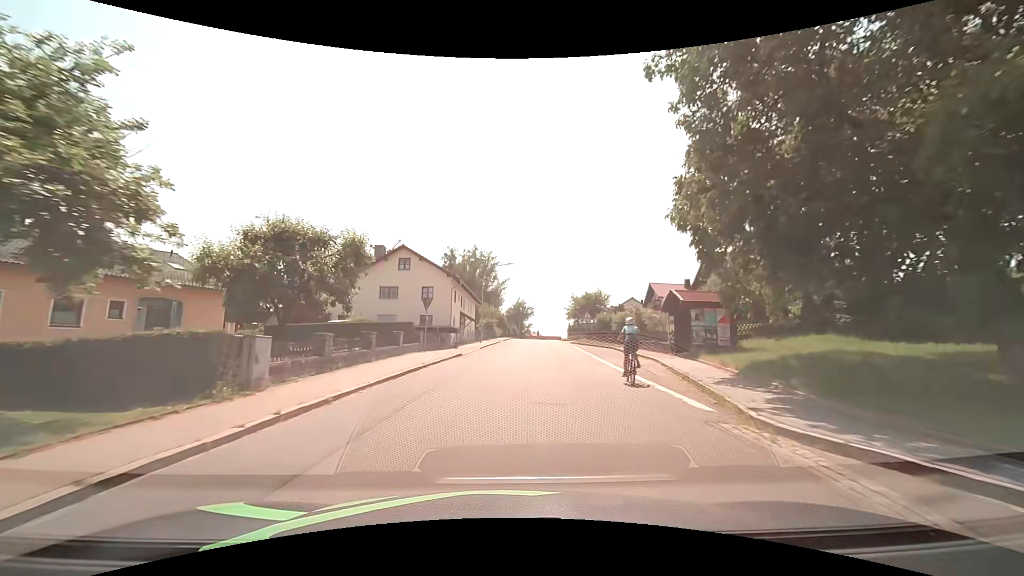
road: tertiary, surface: asphalt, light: Day
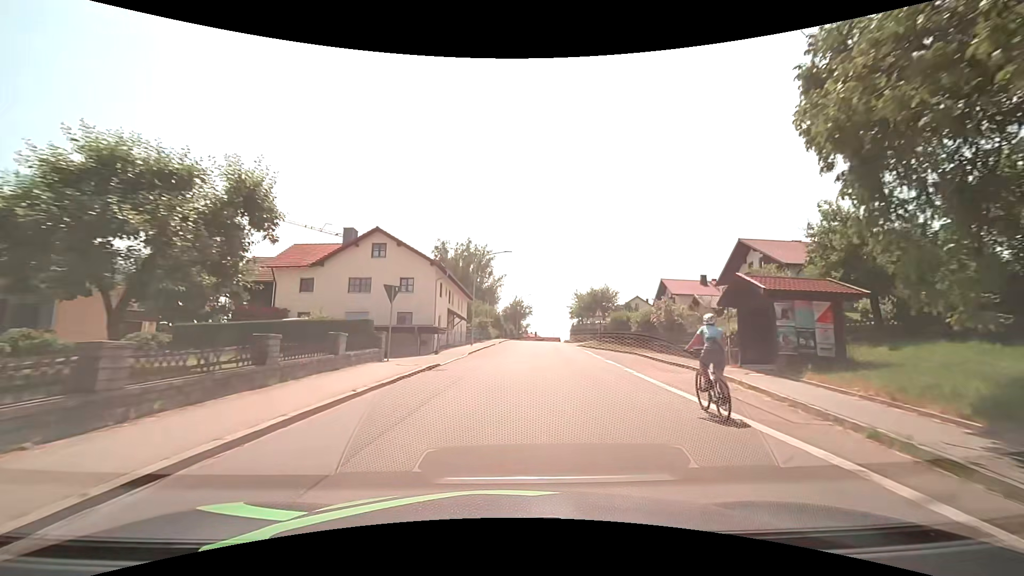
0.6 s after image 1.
(0.0, +7.6) m; 0°
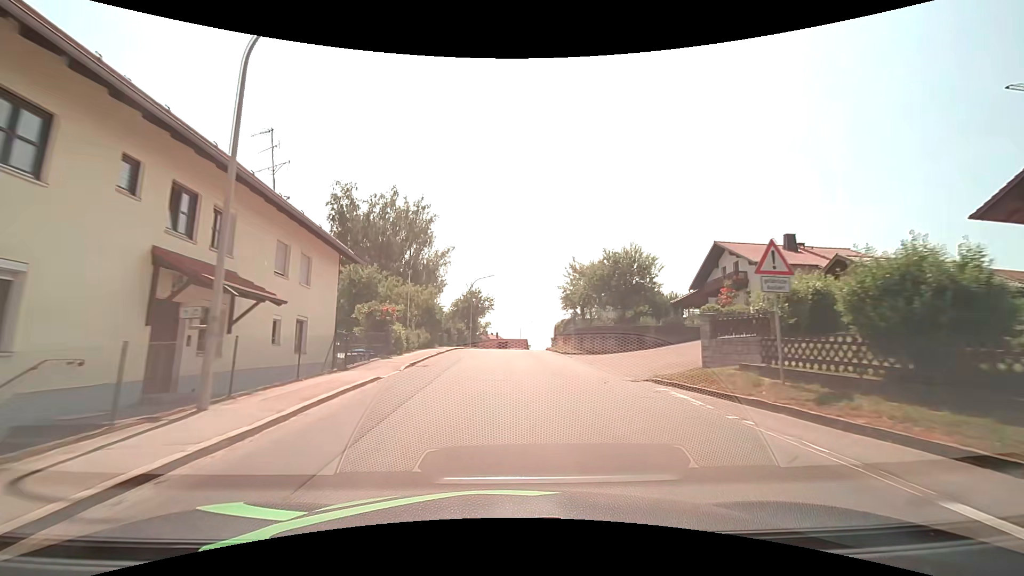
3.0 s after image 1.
(+1.2, +30.5) m; +5°
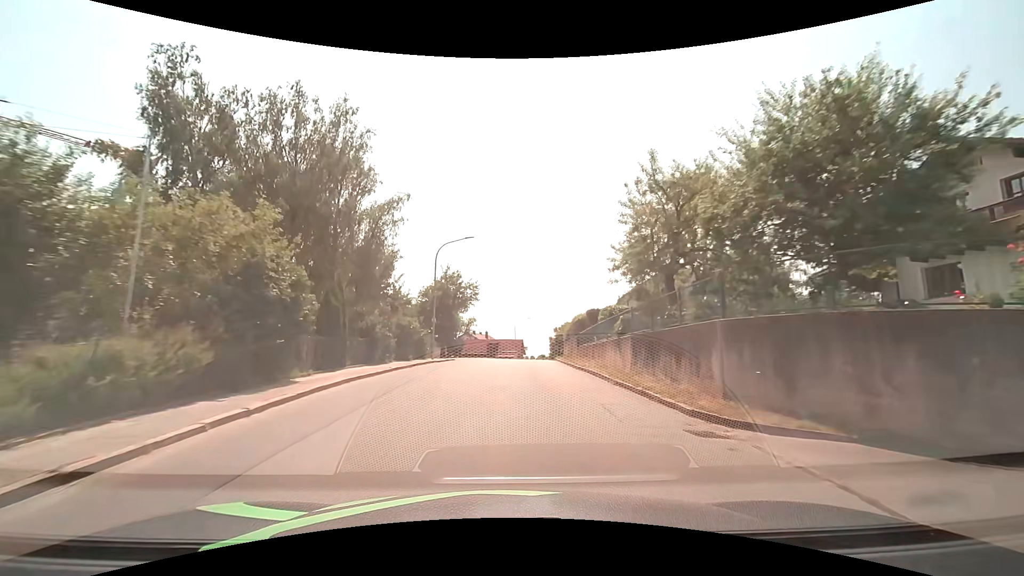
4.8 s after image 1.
(+0.2, +22.9) m; +1°
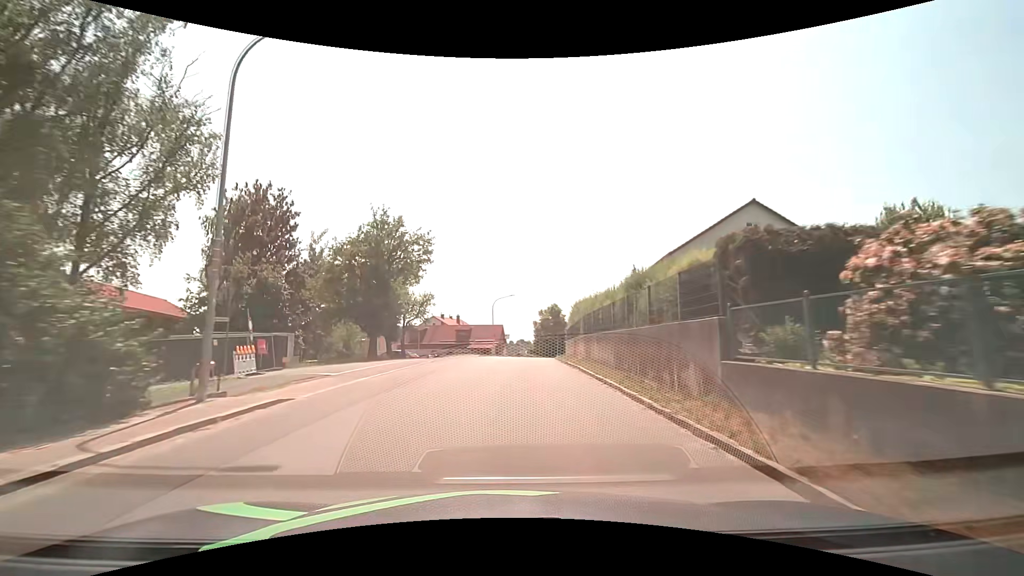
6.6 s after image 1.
(+0.2, +23.0) m; +2°
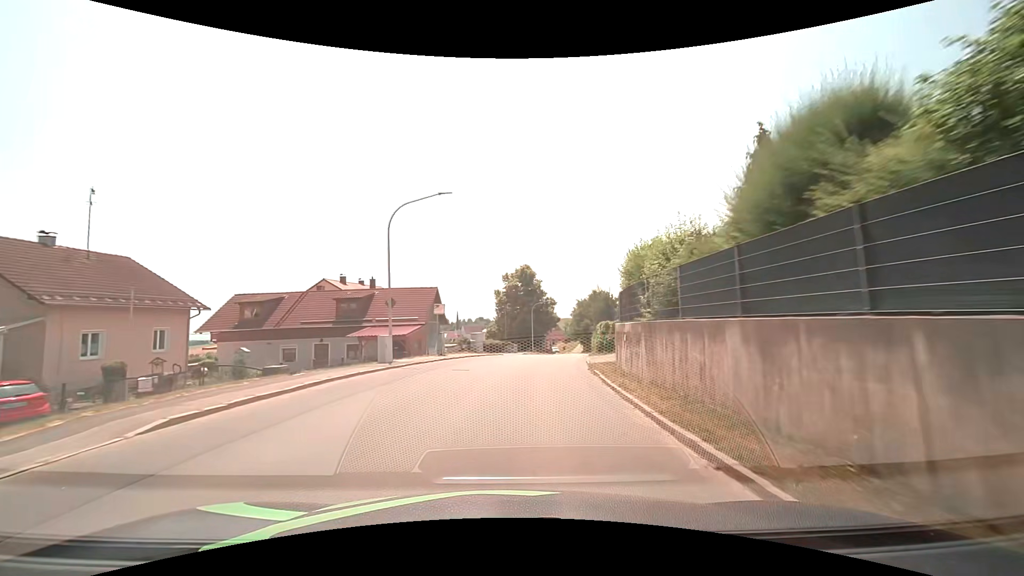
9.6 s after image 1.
(+1.6, +39.0) m; +5°
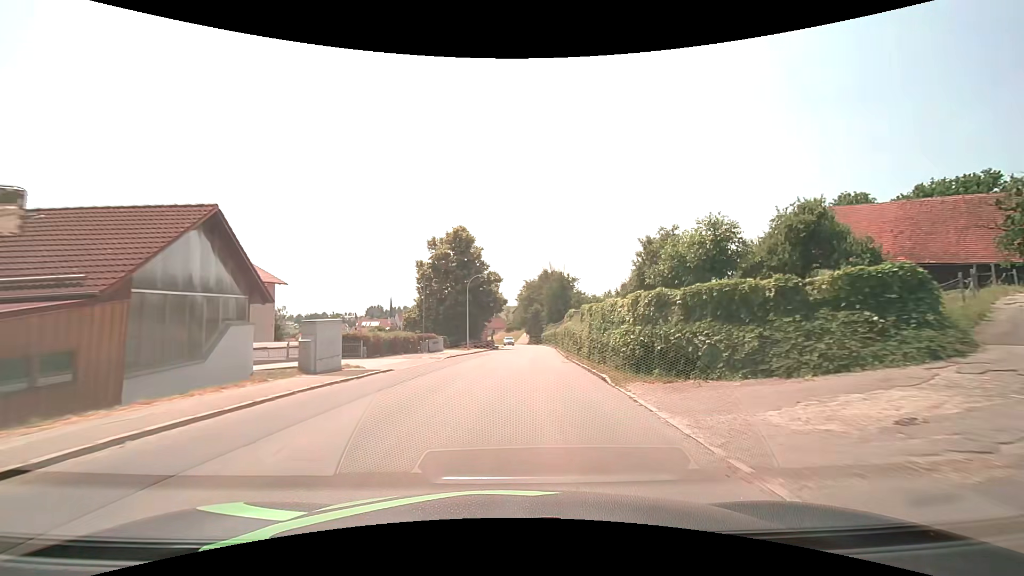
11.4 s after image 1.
(+1.3, +23.7) m; +7°
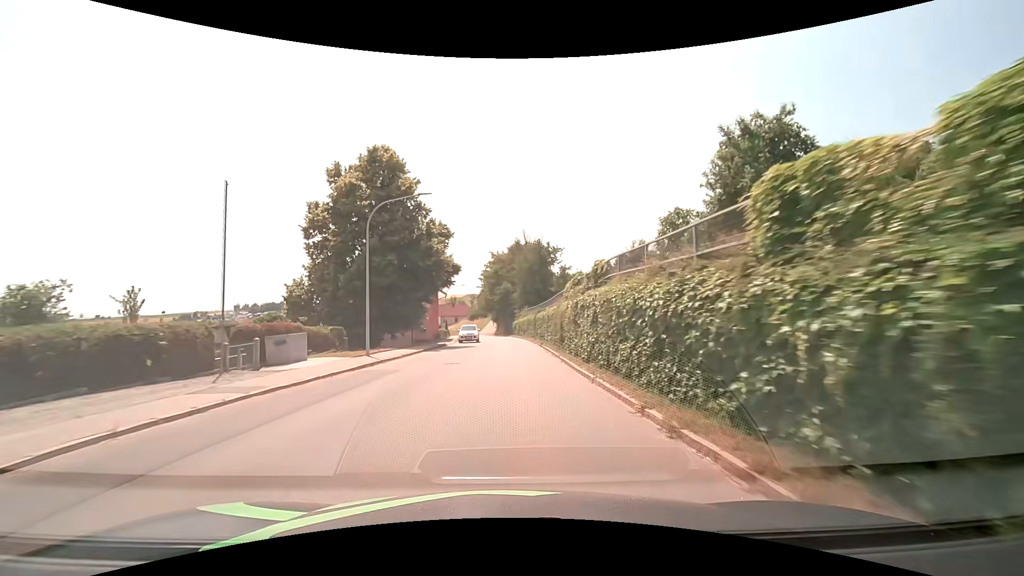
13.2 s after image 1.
(+1.2, +23.8) m; +4°
(0, +10) (0, +20) (0, +30) (0, +40) (0, +50) (-1, +60) (-2, +70) (-3, +80) (-5, +90) (-7, +99) m
